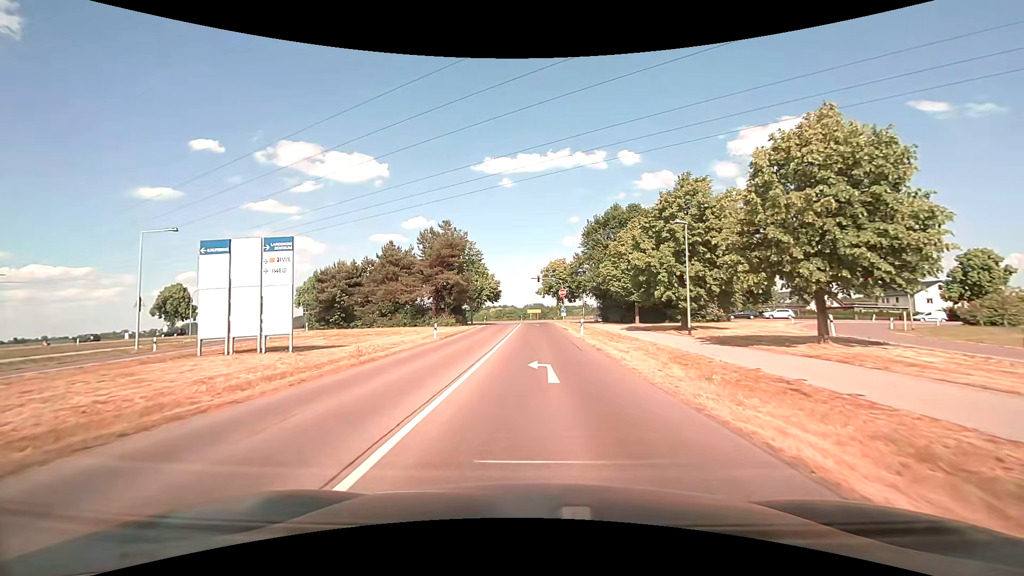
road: tertiary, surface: asphalt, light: Day
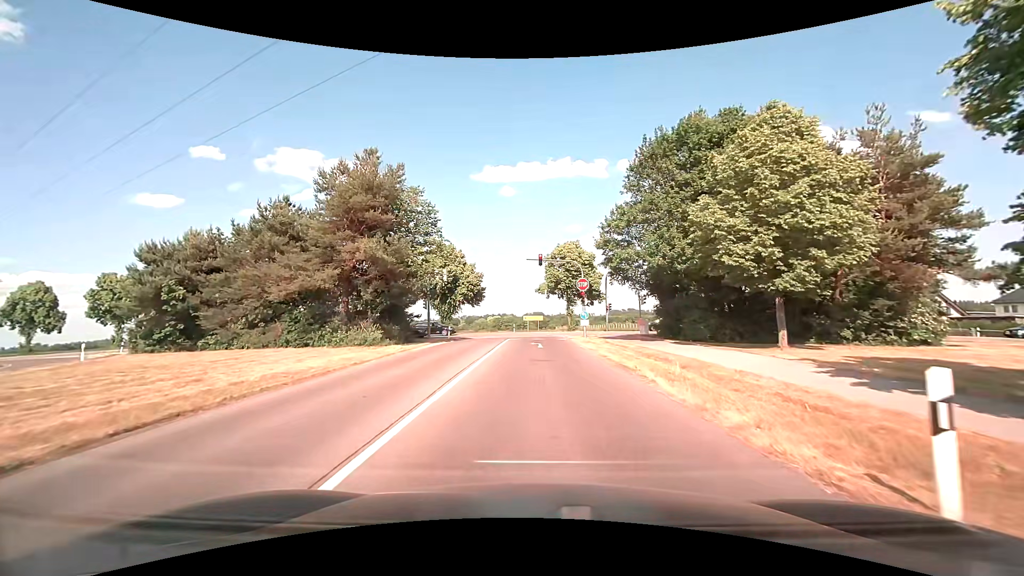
(0.0, +28.0) m; 0°
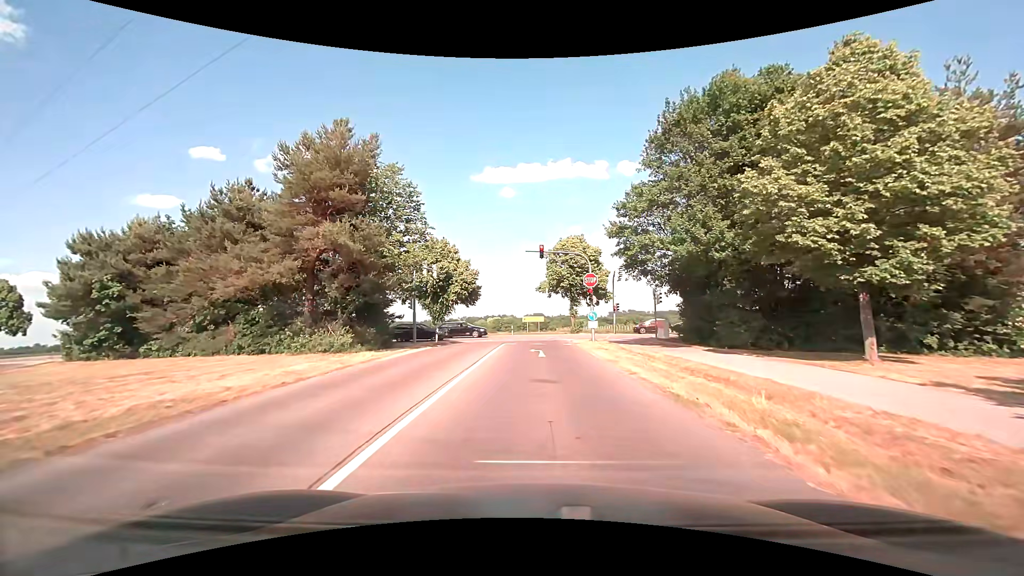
(0.0, +5.0) m; 0°
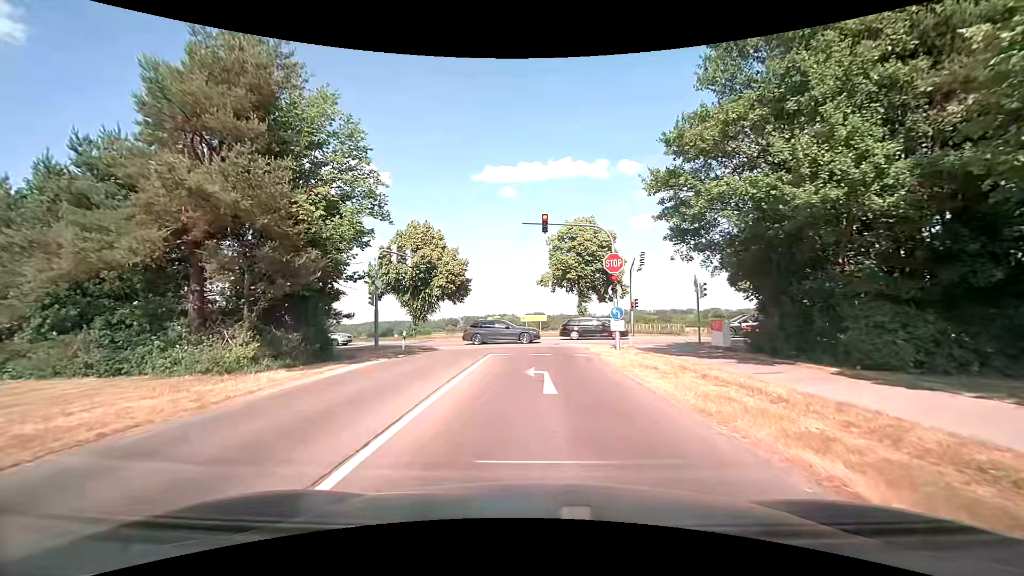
(0.0, +8.9) m; 0°
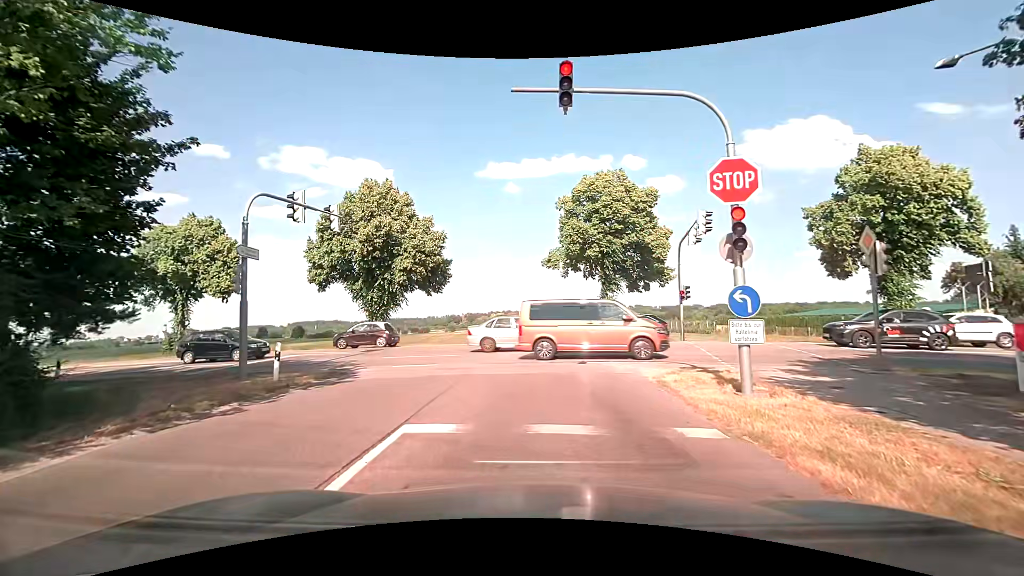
(-0.1, +12.9) m; -1°
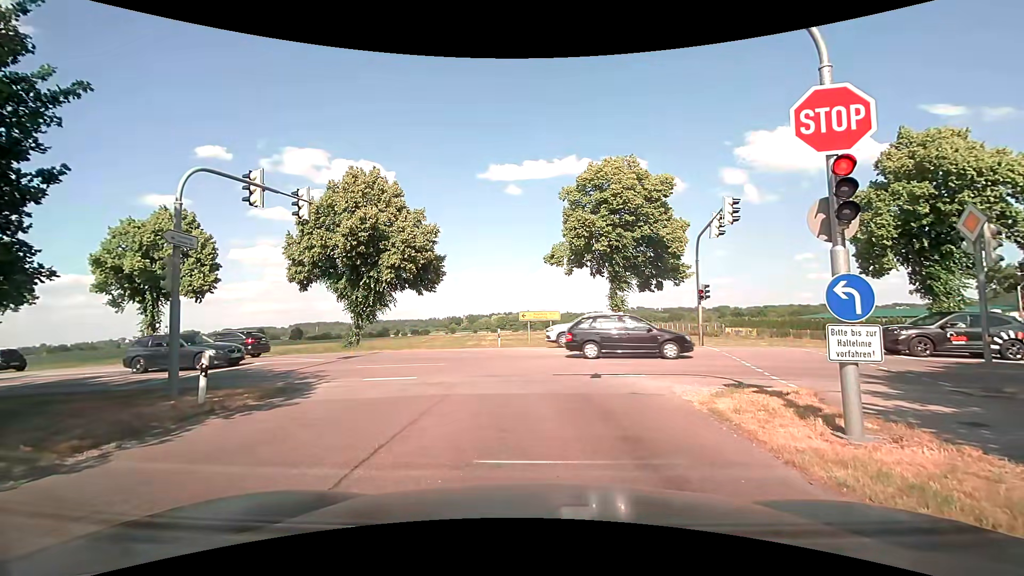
(0.0, +2.8) m; 0°
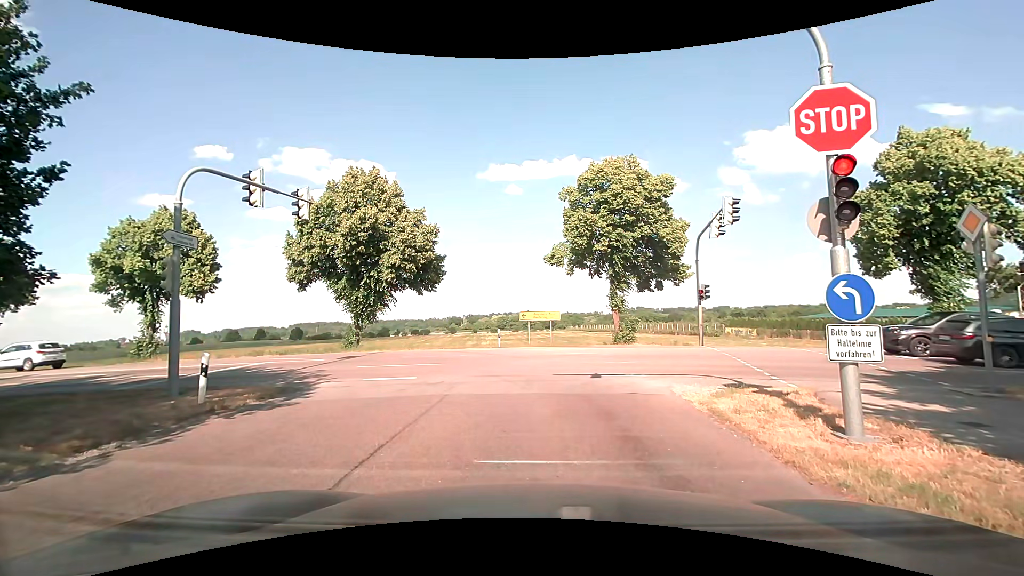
(0.0, 0.0) m; 0°
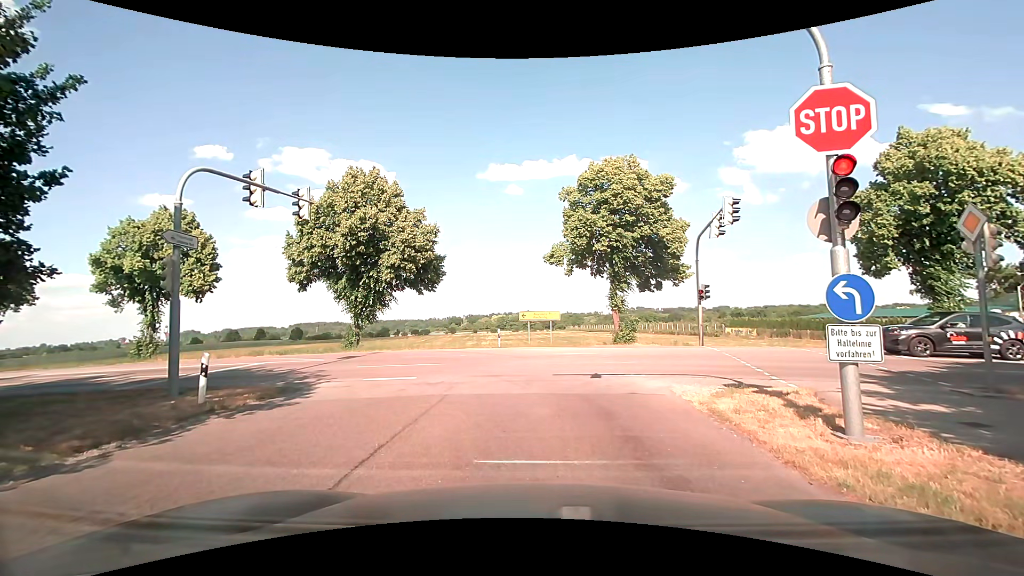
(0.0, 0.0) m; 0°
